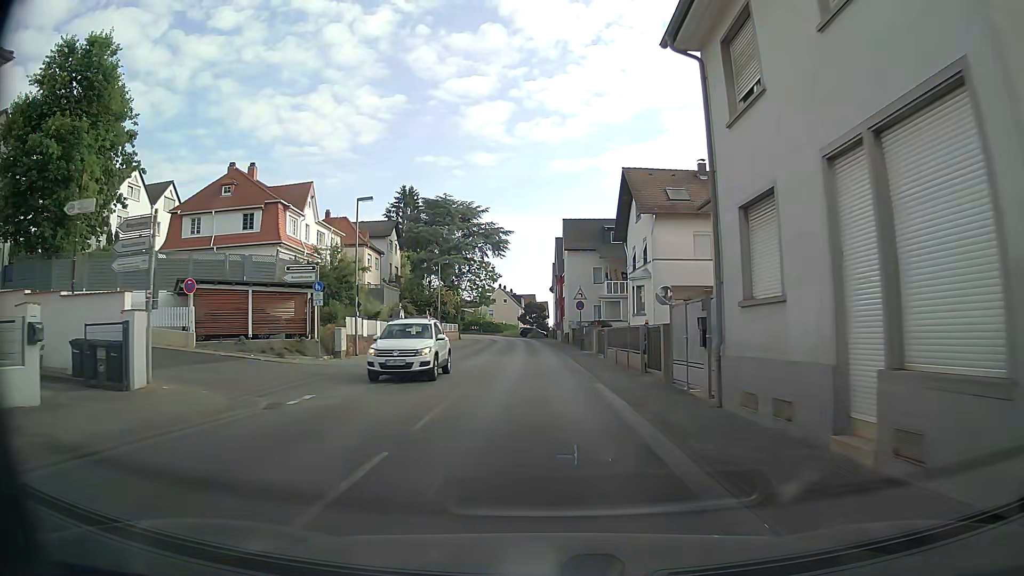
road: secondary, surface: asphalt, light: Day
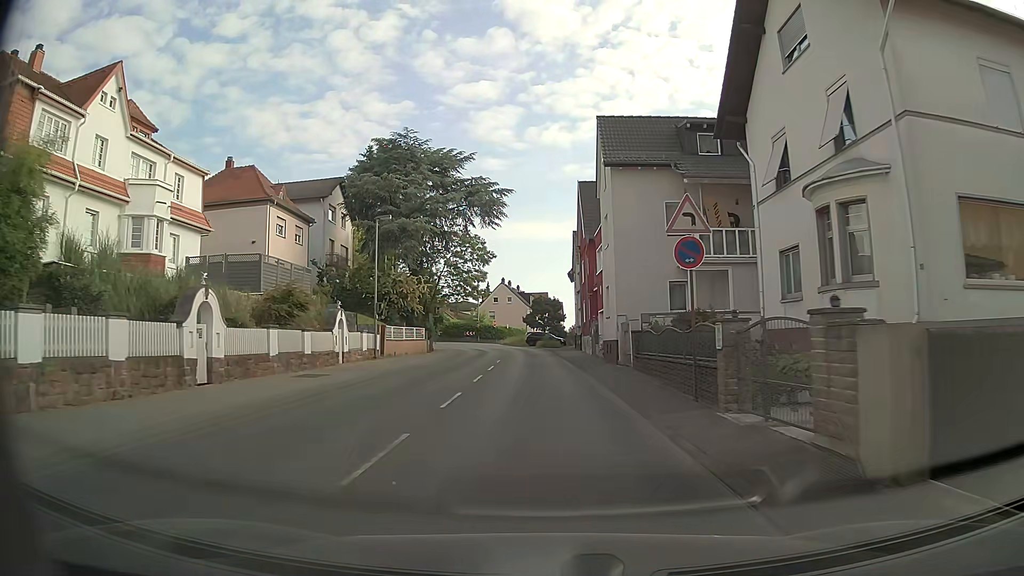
(-0.7, +27.8) m; -2°
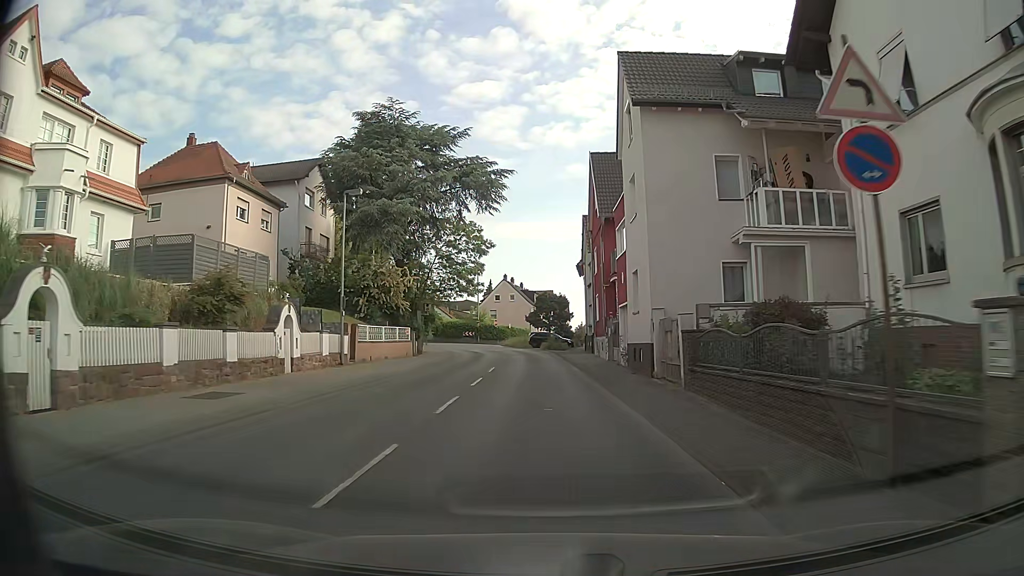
(0.0, +6.9) m; -1°
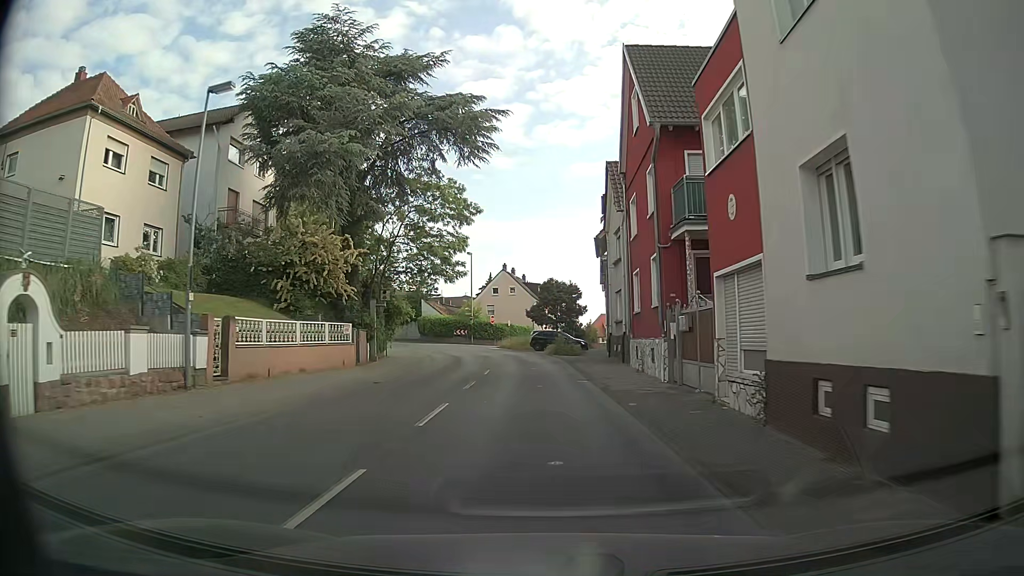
(-0.1, +13.7) m; -1°
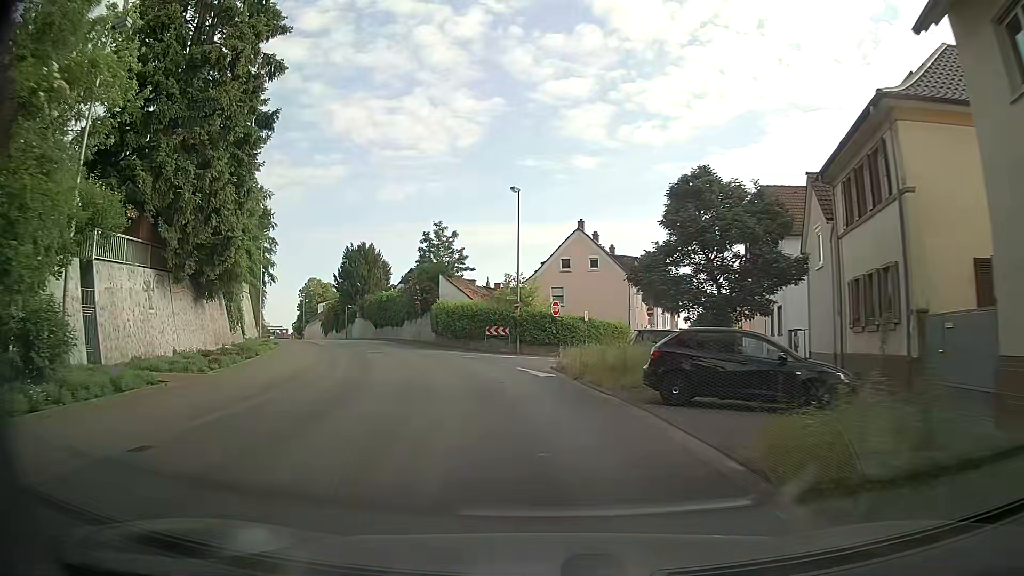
(-0.8, +34.2) m; -6°
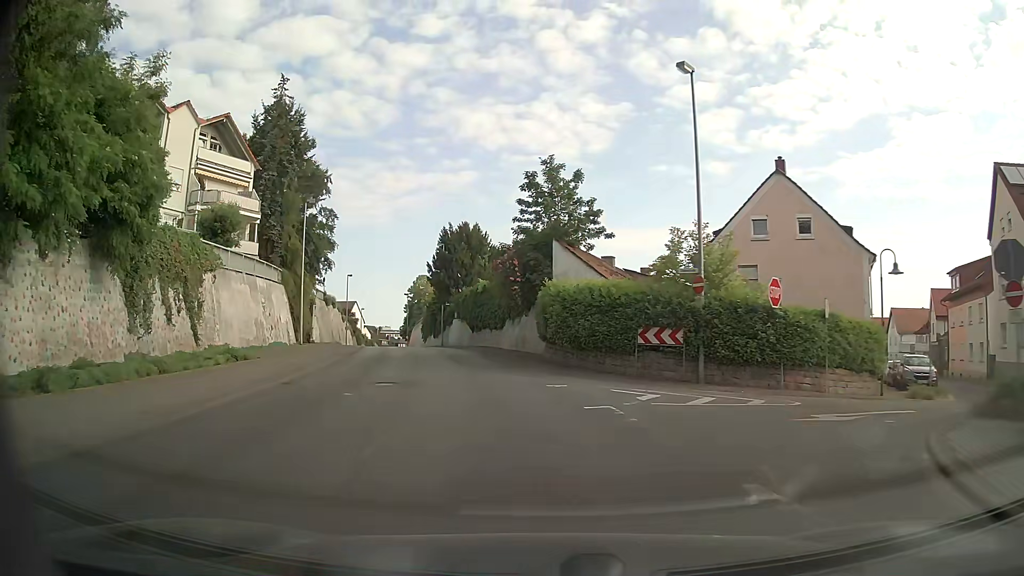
(-2.0, +20.5) m; -12°
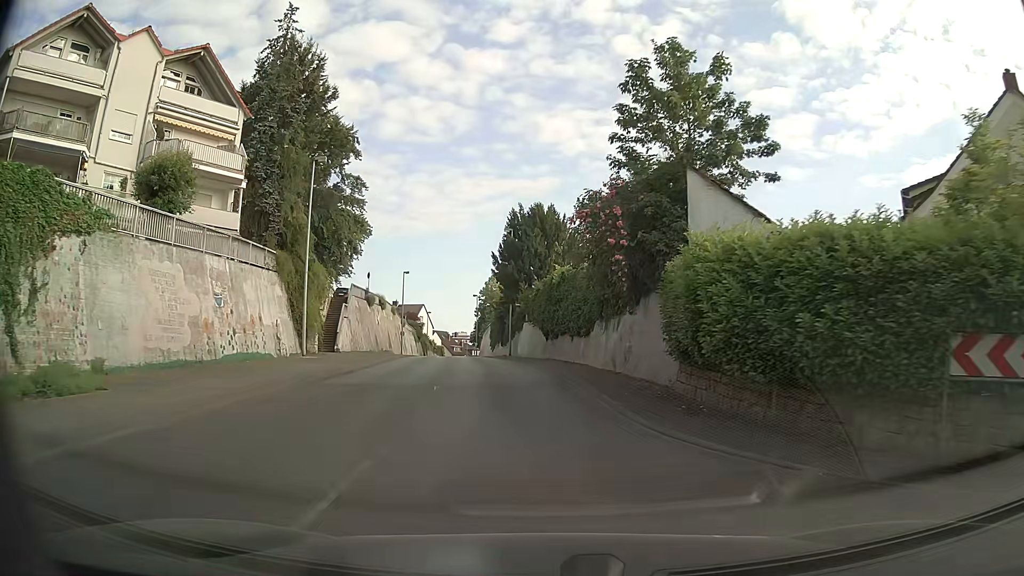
(-0.9, +13.8) m; -7°
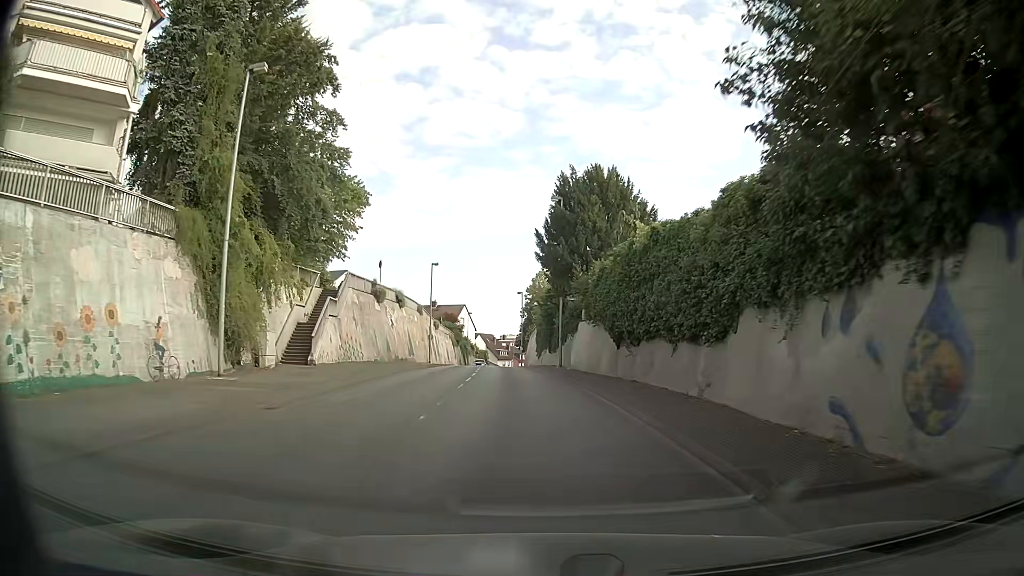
(-0.6, +13.9) m; -4°
(0, +10) (-1, +20) (-1, +30) (-2, +40) (-3, +50) (-4, +60) (-4, +70) (-5, +80) (-6, +90) (-6, +100) m
